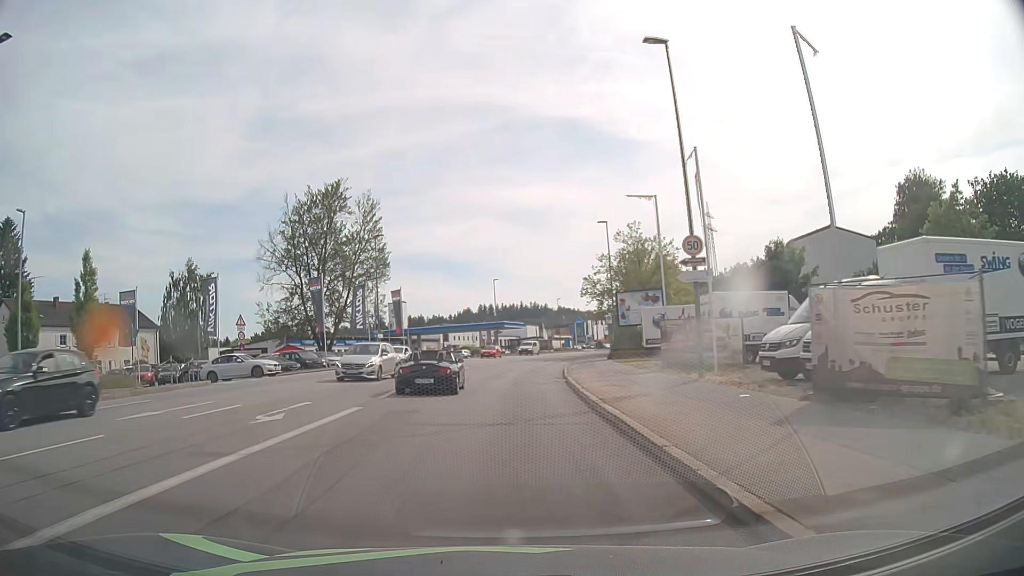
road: tertiary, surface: asphalt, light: Day
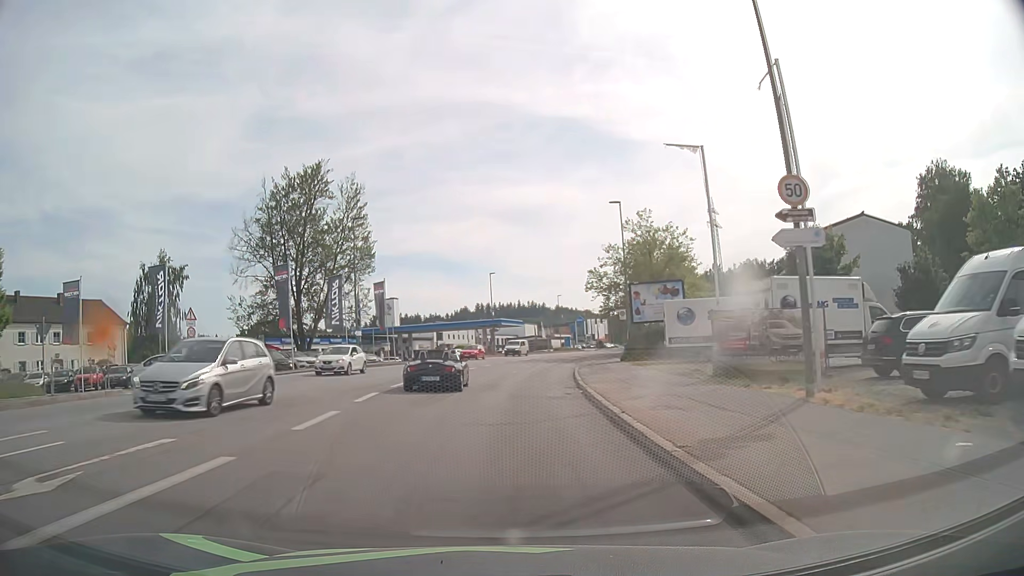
(0.0, +7.1) m; 0°
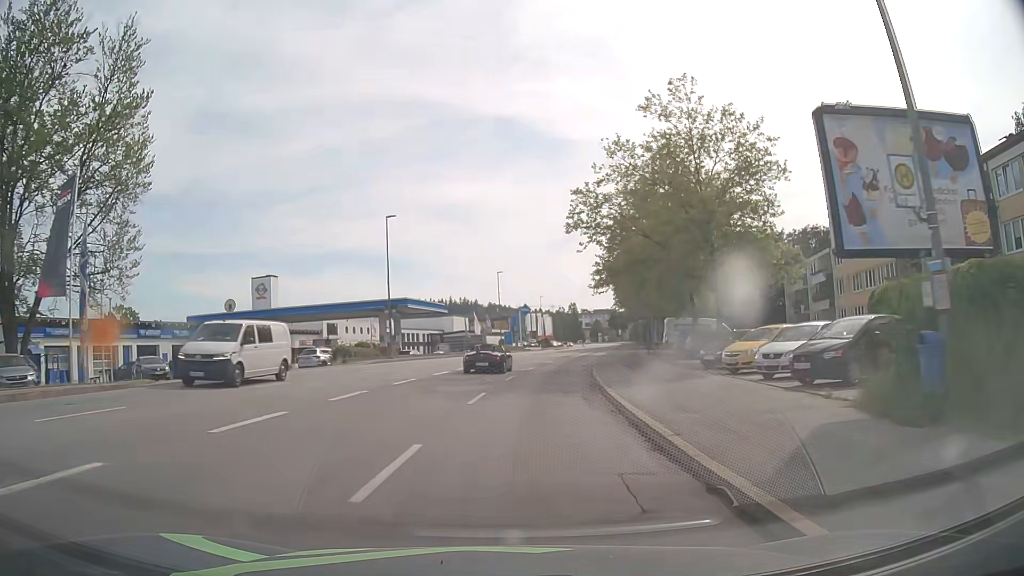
(+1.4, +36.4) m; +5°
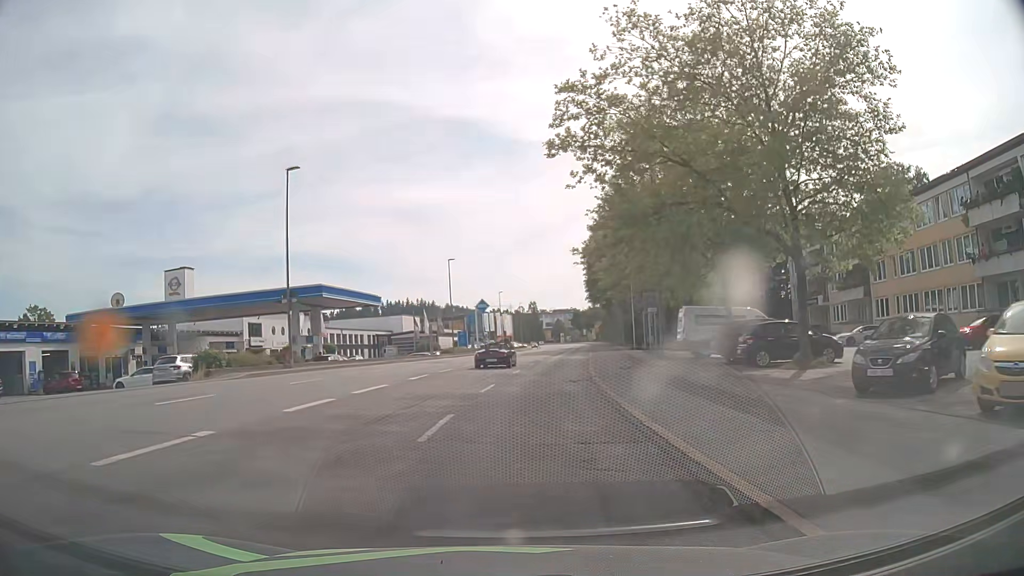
(+0.4, +14.6) m; +4°
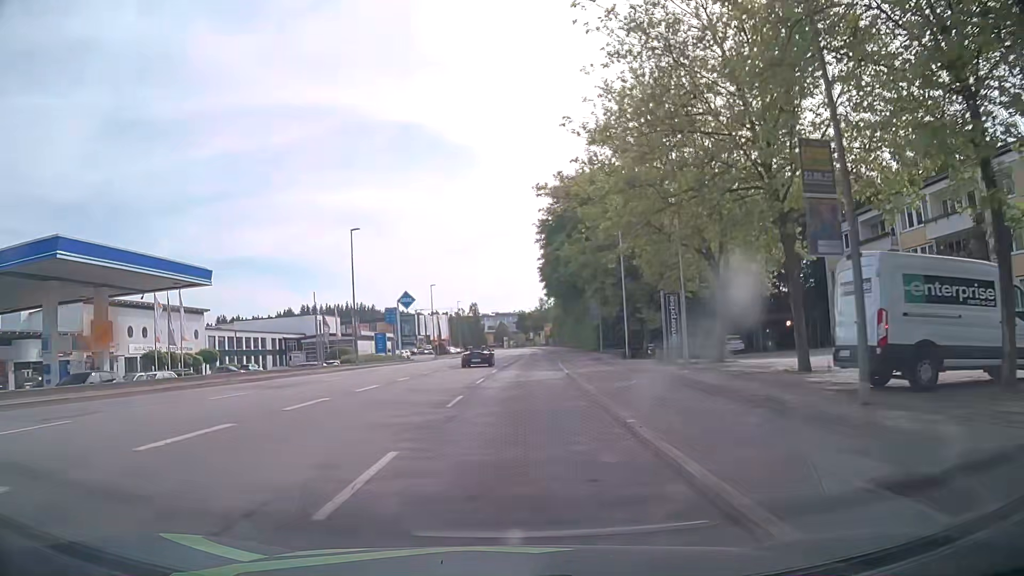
(+1.0, +21.8) m; +4°
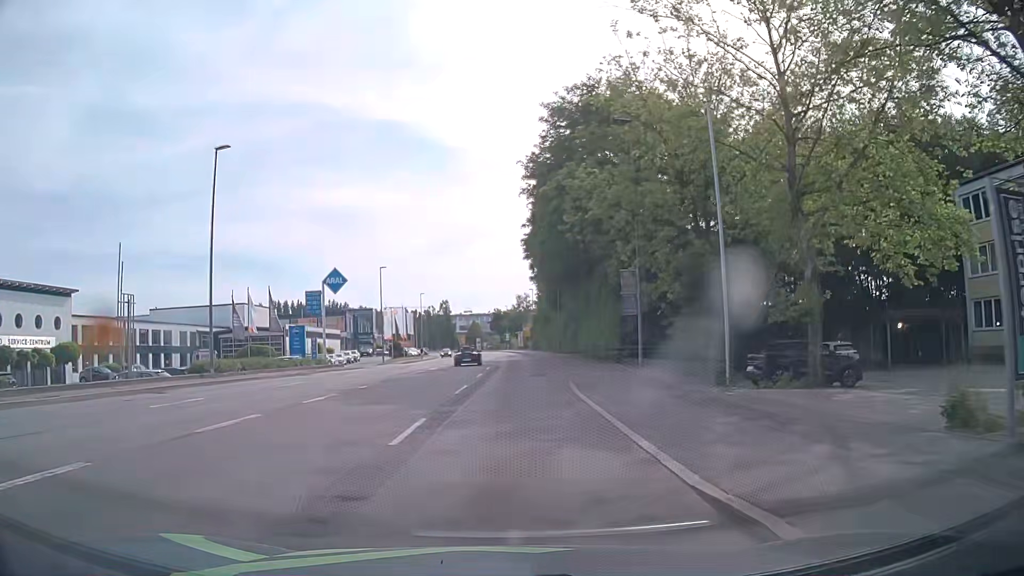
(+0.6, +21.9) m; +3°
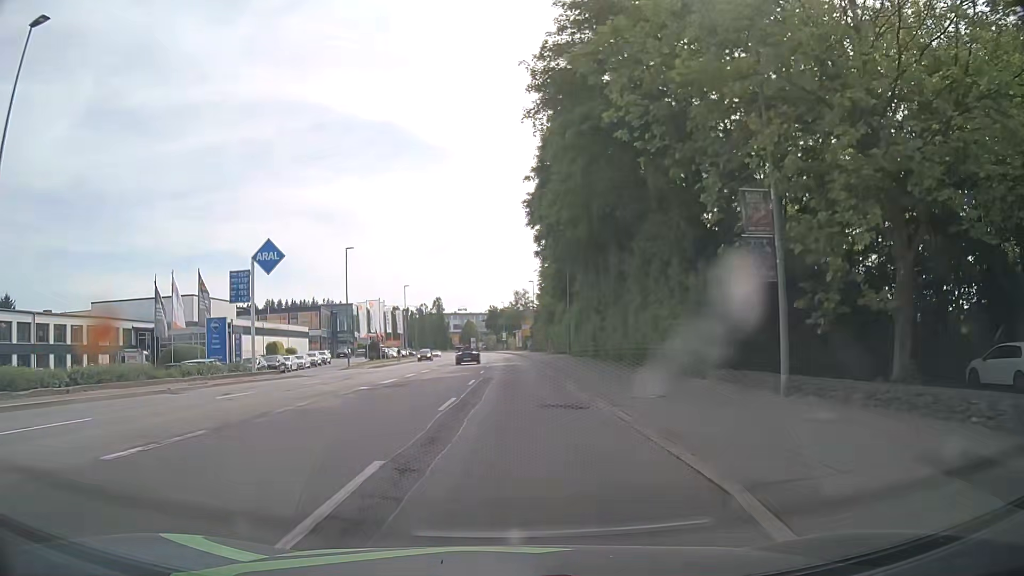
(0.0, +14.6) m; 0°
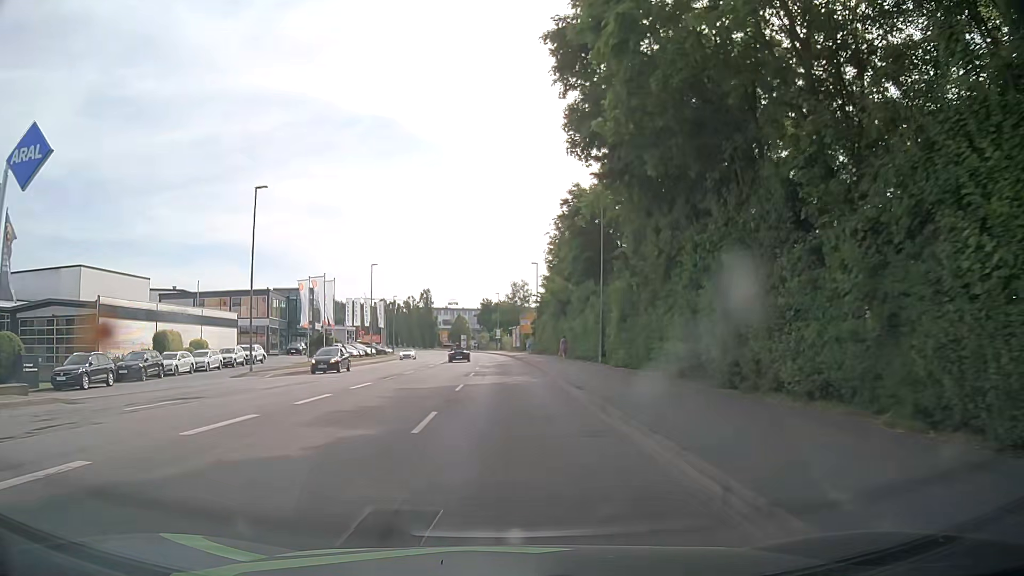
(-0.1, +21.9) m; -1°
(0, +10) (0, +20) (0, +30) (0, +40) (0, +50) (0, +60) (0, +70) (0, +80) (-1, +90) (-2, +100) m
